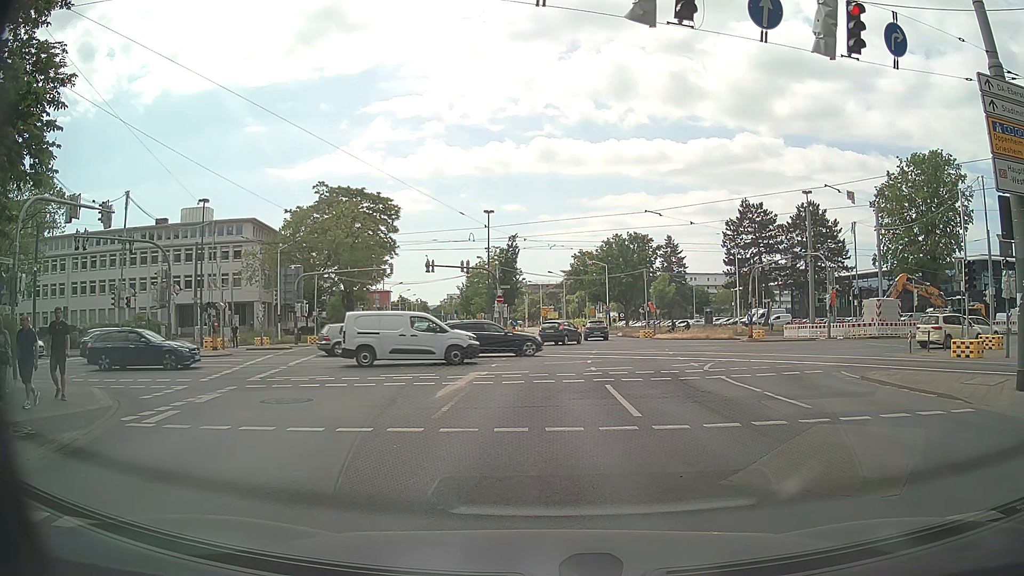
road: secondary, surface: asphalt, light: Day
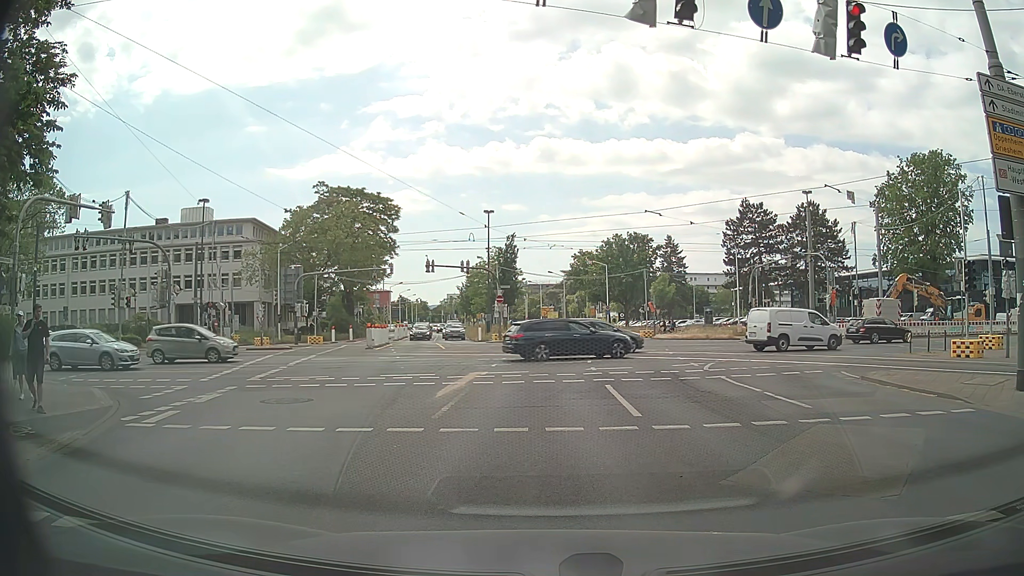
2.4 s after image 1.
(0.0, 0.0) m; 0°
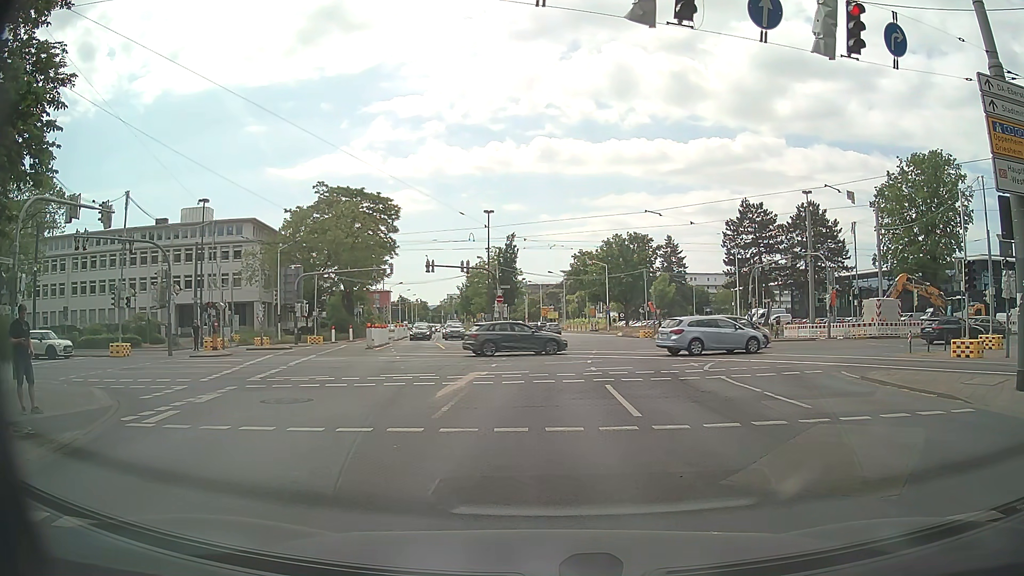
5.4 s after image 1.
(0.0, 0.0) m; 0°
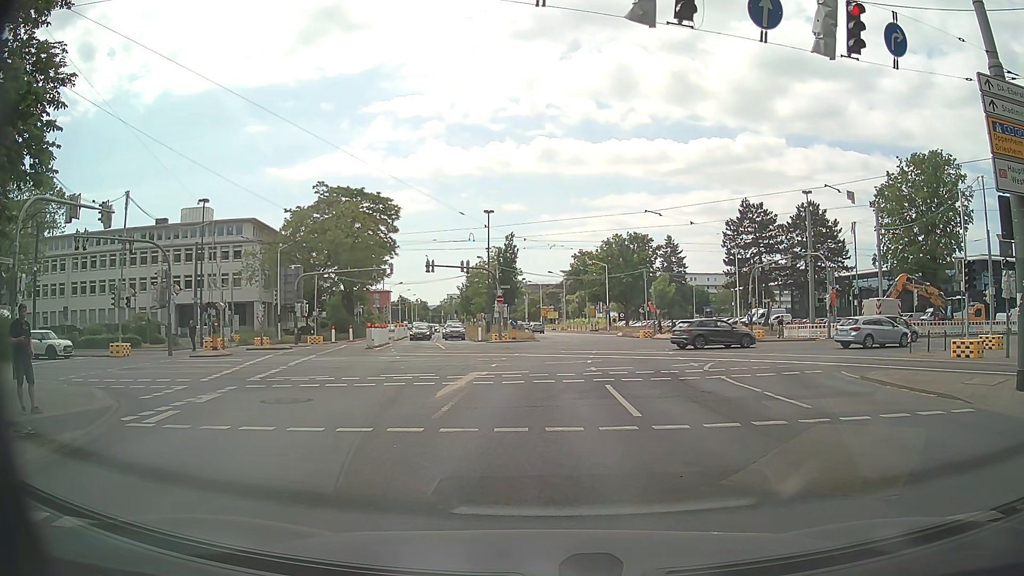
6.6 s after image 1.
(0.0, 0.0) m; 0°
(0, +10) (0, +20) (+1, +30) (+2, +40) (+2, +50) (+2, +60) (+1, +70) (-1, +80) (-2, +90) (-3, +100) m
